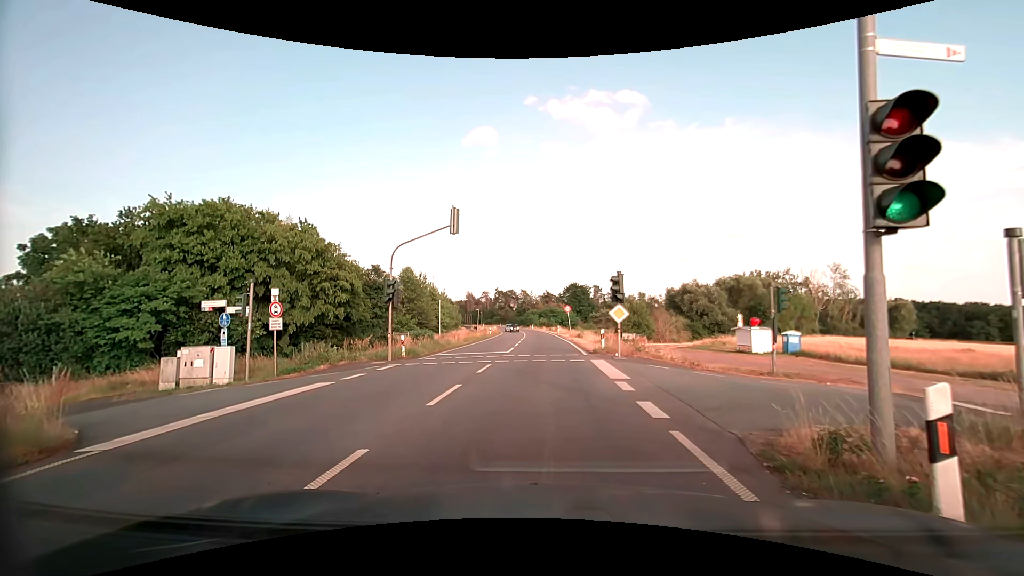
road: primary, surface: asphalt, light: Day
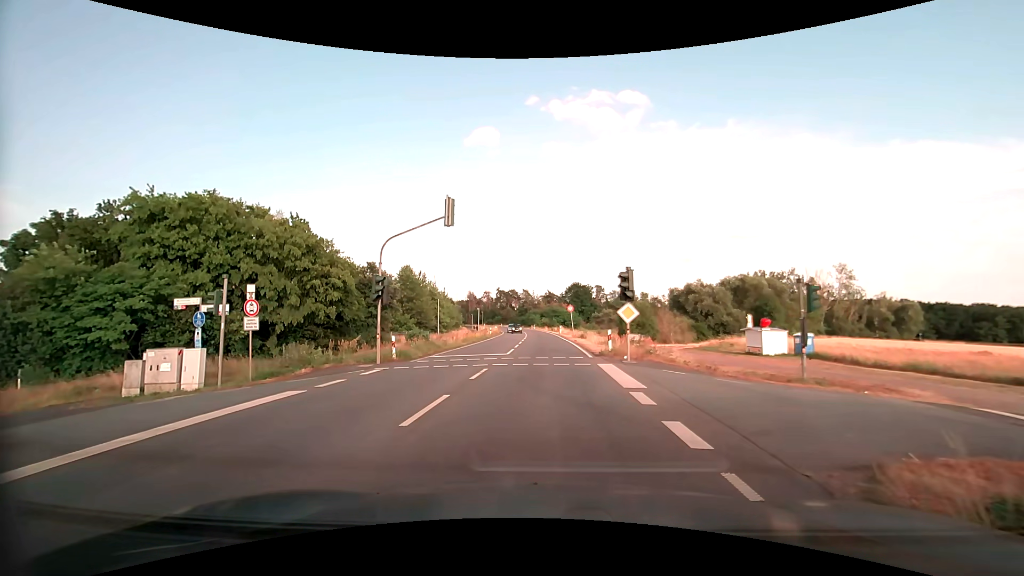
(0.0, +1.9) m; 0°
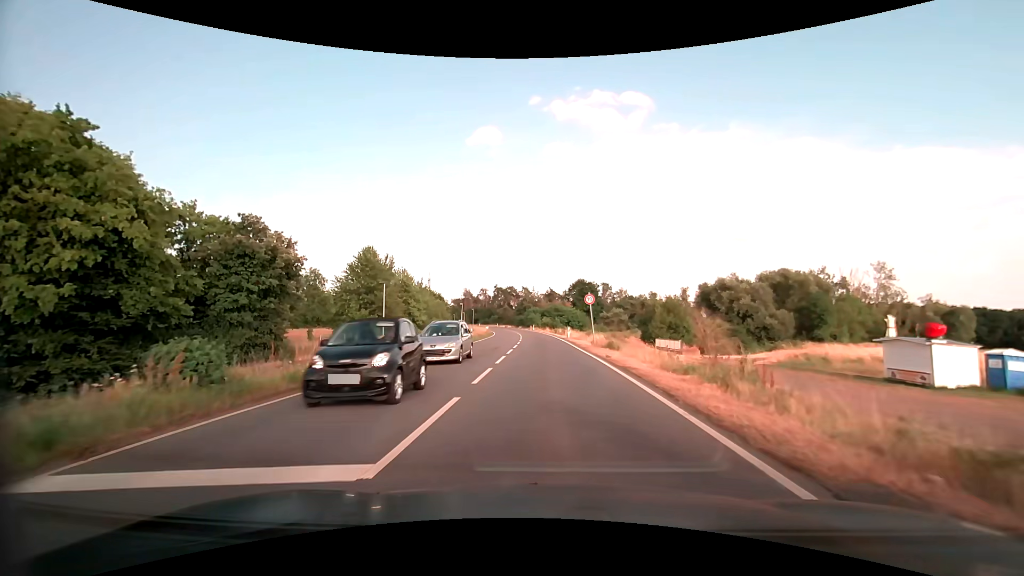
(-0.1, +19.8) m; 0°
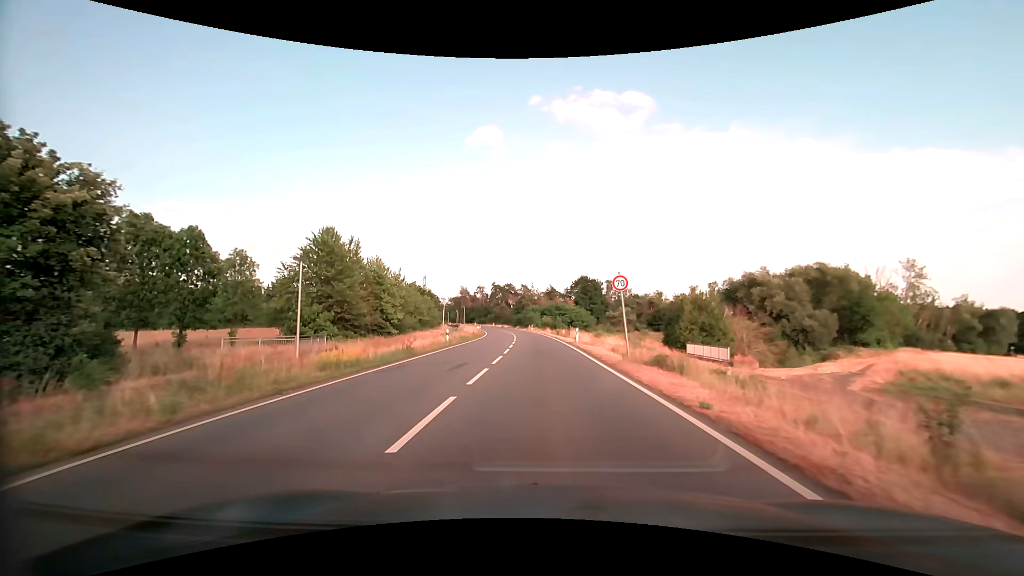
(0.0, +12.6) m; 0°
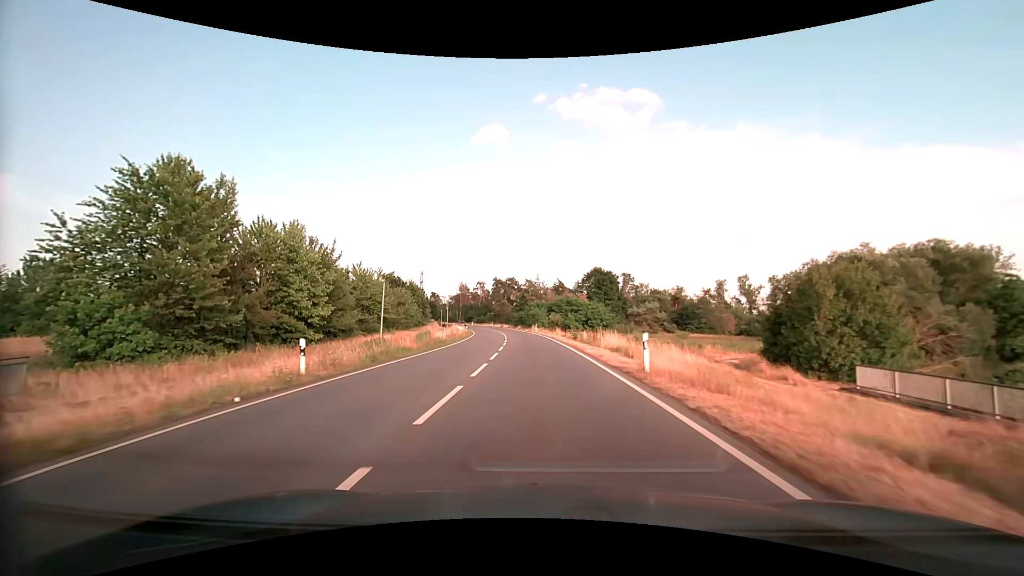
(-0.1, +23.2) m; -1°
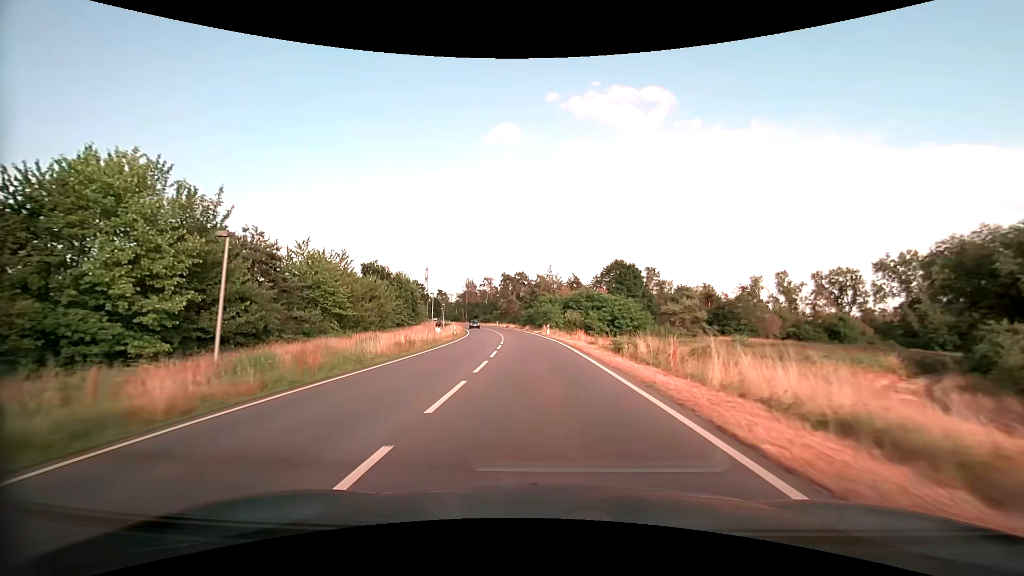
(-0.2, +17.6) m; -1°
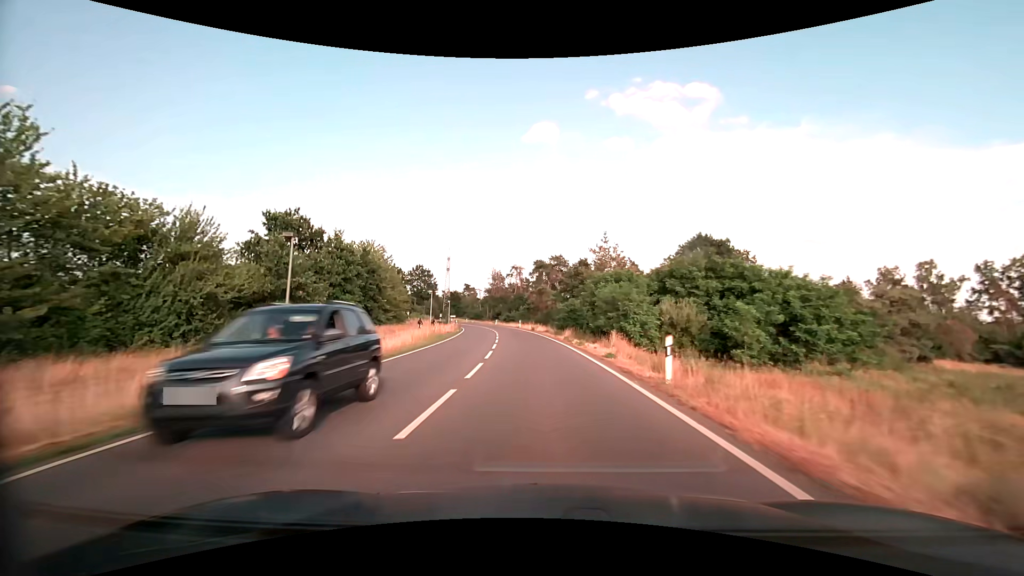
(-1.2, +38.4) m; -4°
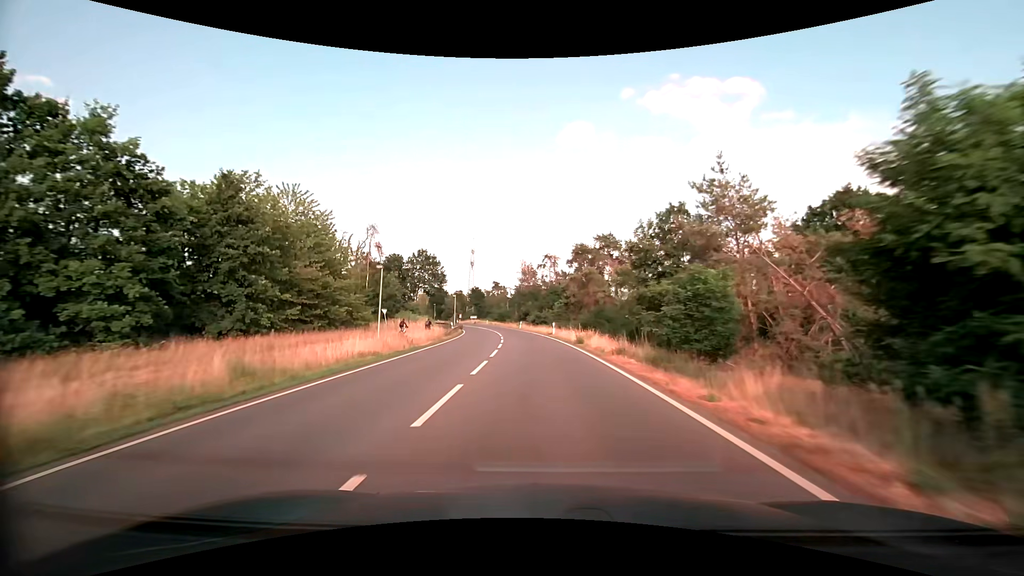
(-1.1, +29.8) m; -4°
(0, +10) (0, +20) (-1, +30) (-2, +40) (-3, +50) (-4, +60) (-6, +70) (-8, +80) (-10, +89) (-12, +99) m
